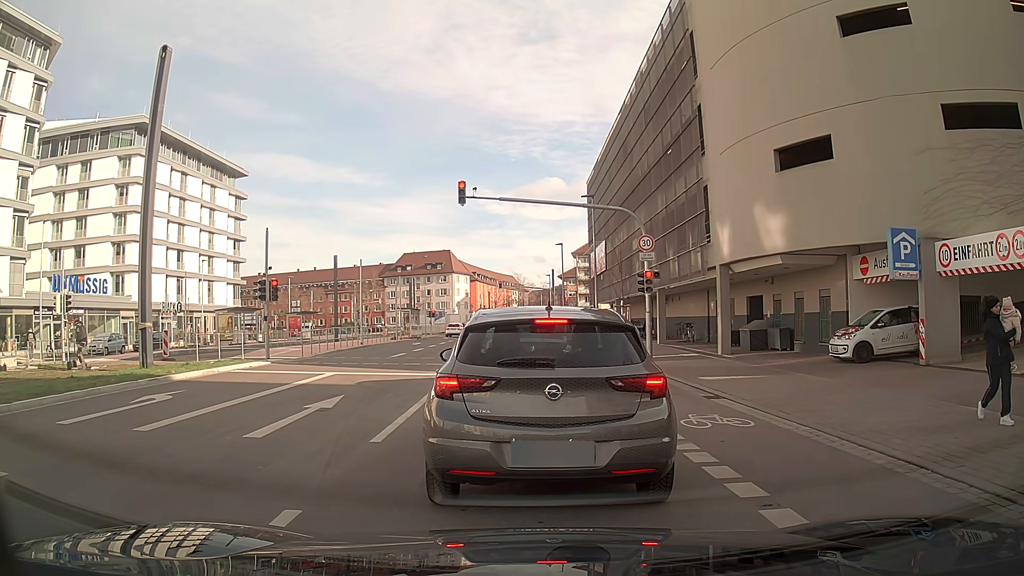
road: secondary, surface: asphalt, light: Day
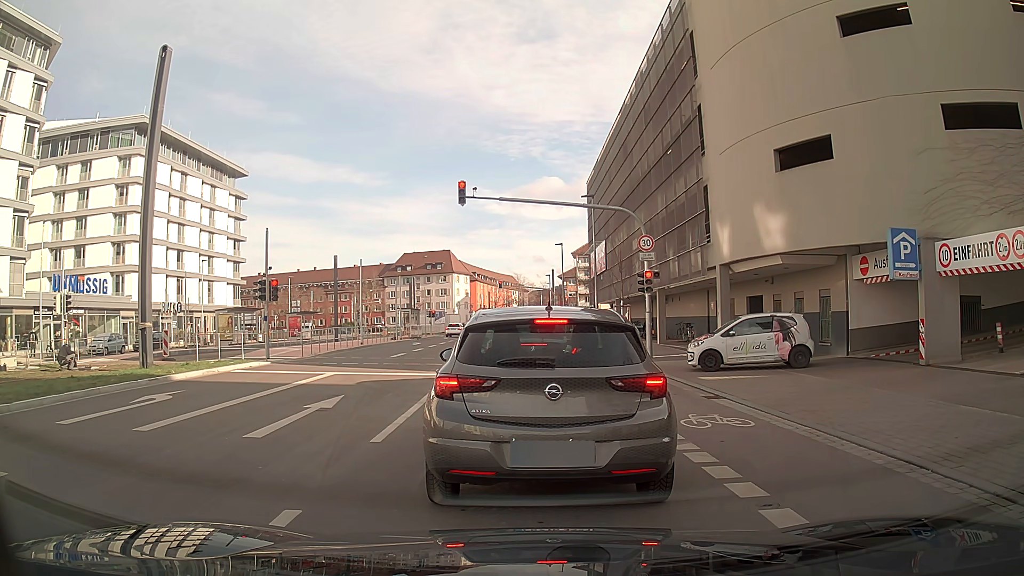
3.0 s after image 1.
(0.0, 0.0) m; 0°
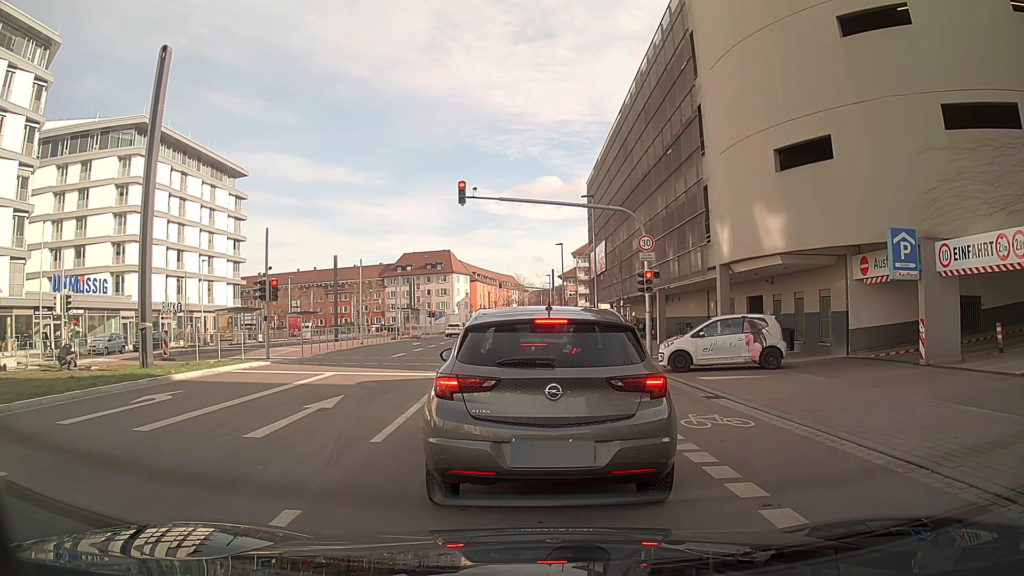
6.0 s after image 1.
(0.0, 0.0) m; 0°
(0, +10) (-1, +20) (-2, +30) (-3, +40) (-4, +50) (-4, +60) (-5, +70) (-6, +80) (-6, +90) (-6, +100) m
